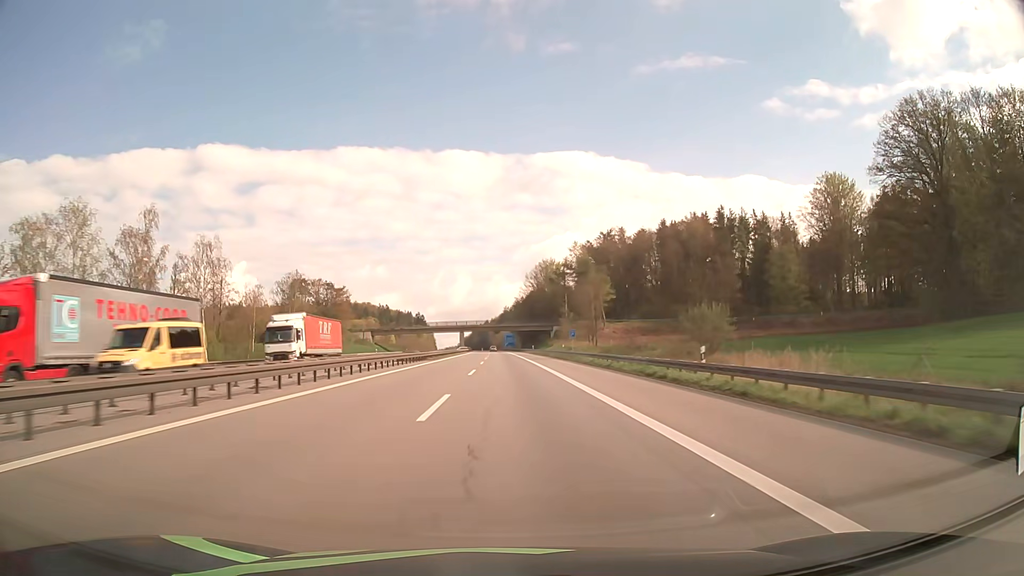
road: motorway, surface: asphalt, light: Day
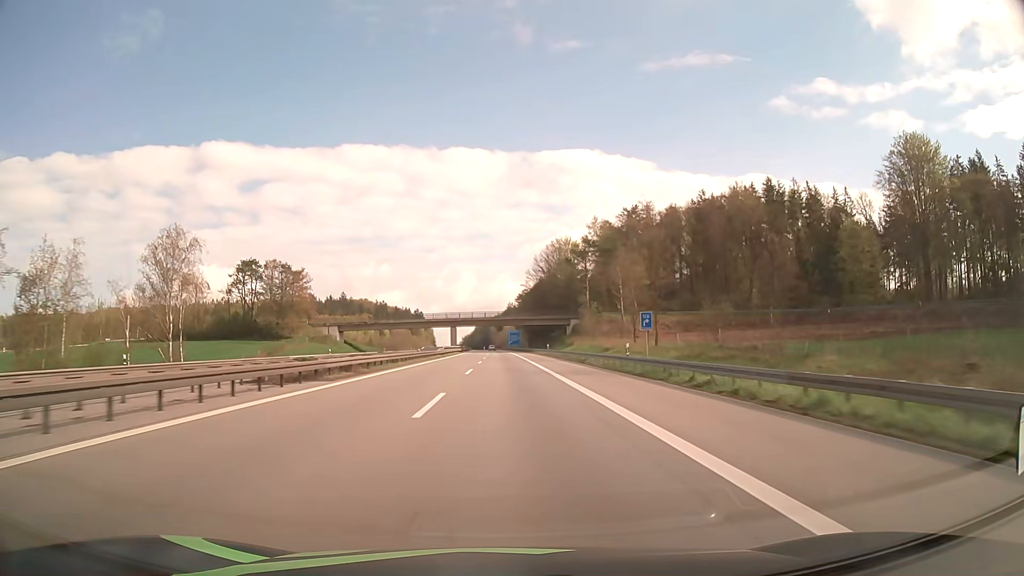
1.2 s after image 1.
(-0.1, +35.5) m; 0°
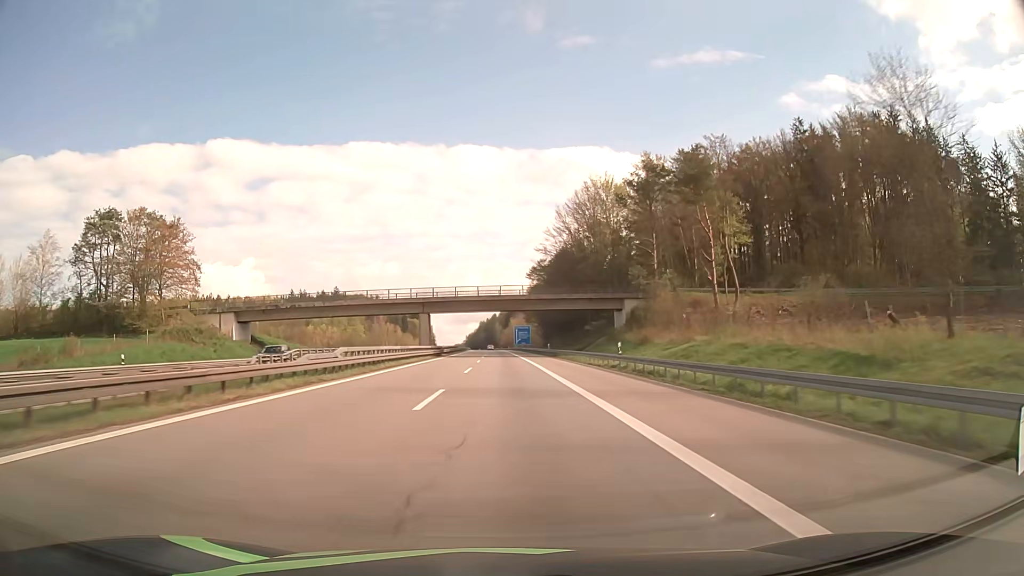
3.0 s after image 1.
(-0.3, +52.5) m; -1°
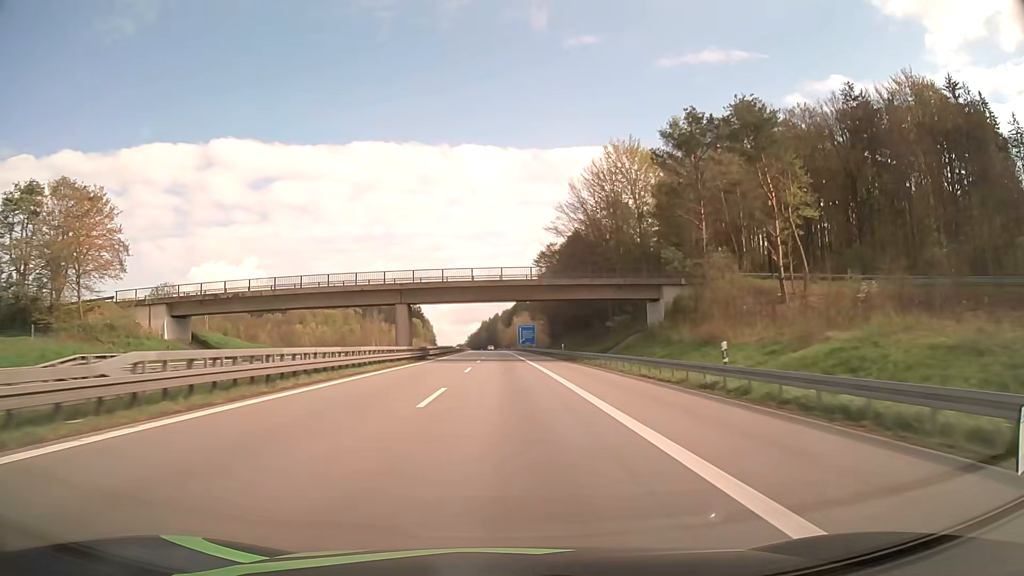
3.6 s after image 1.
(0.0, +17.2) m; 0°
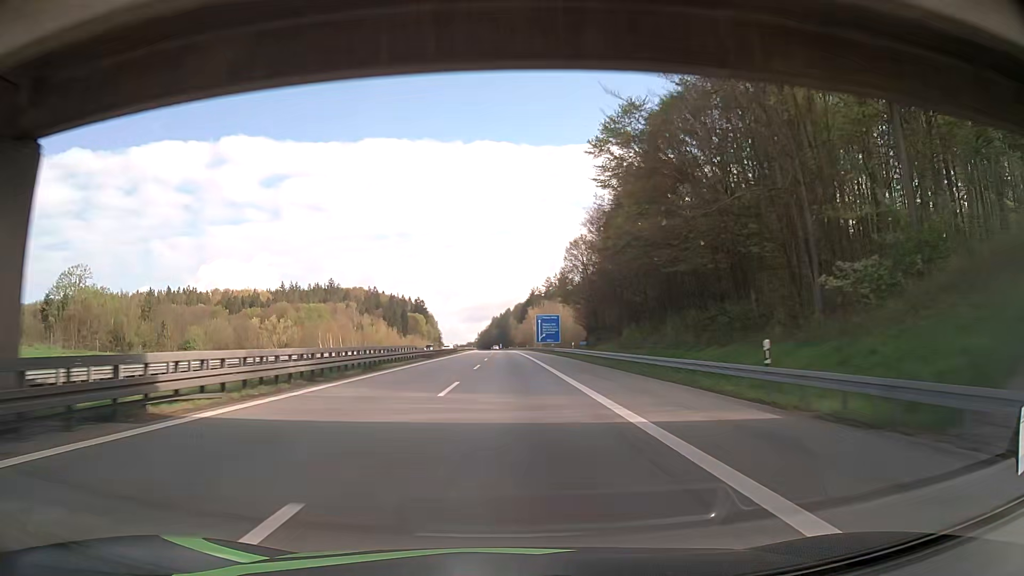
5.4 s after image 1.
(-0.5, +50.8) m; -1°
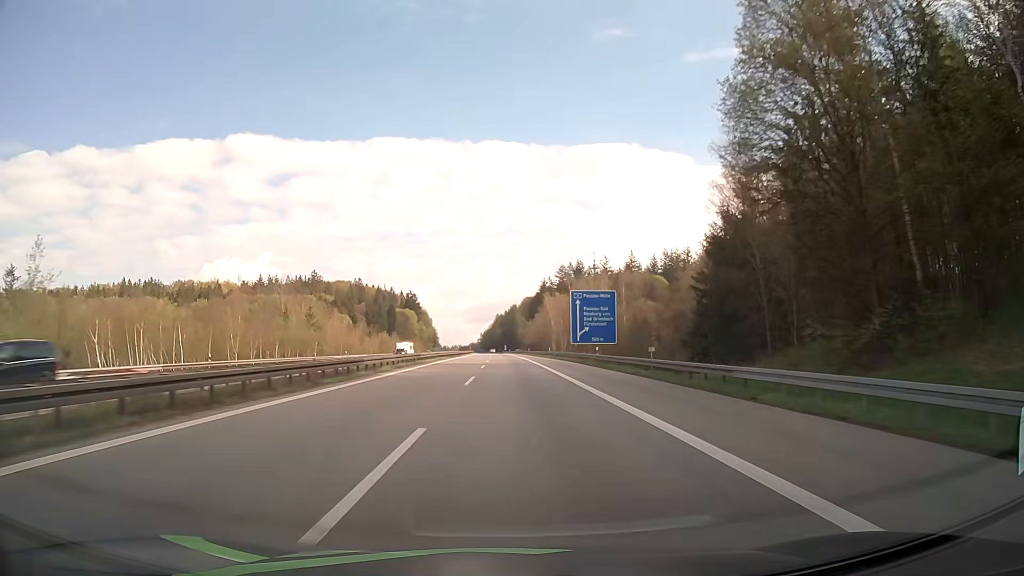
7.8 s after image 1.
(-0.3, +66.3) m; 0°
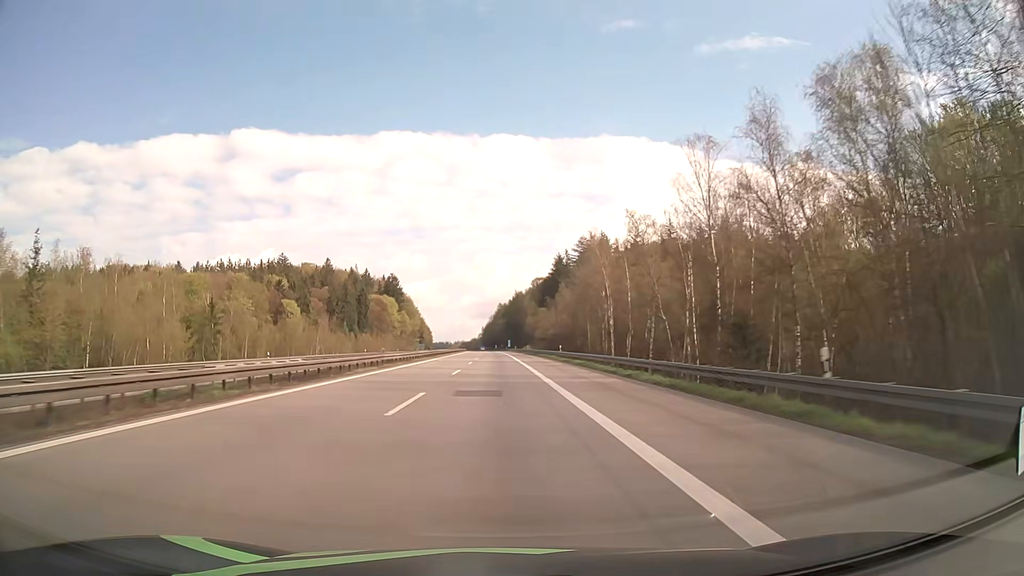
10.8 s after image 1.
(+0.2, +81.6) m; 0°
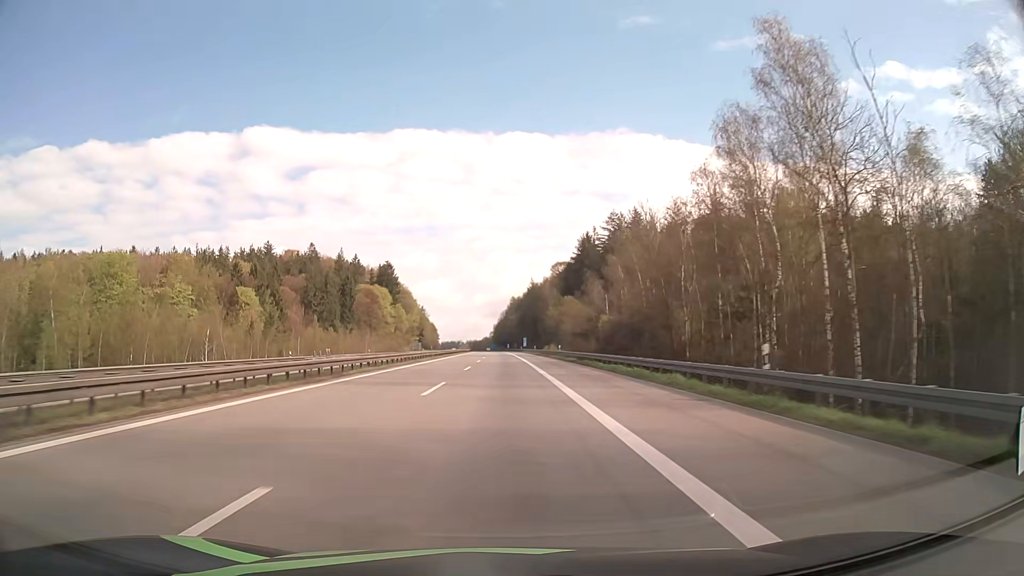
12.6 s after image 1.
(-0.6, +48.9) m; -1°
(0, +10) (0, +20) (0, +30) (0, +40) (0, +50) (0, +60) (0, +70) (0, +80) (0, +90) (-1, +100) m
